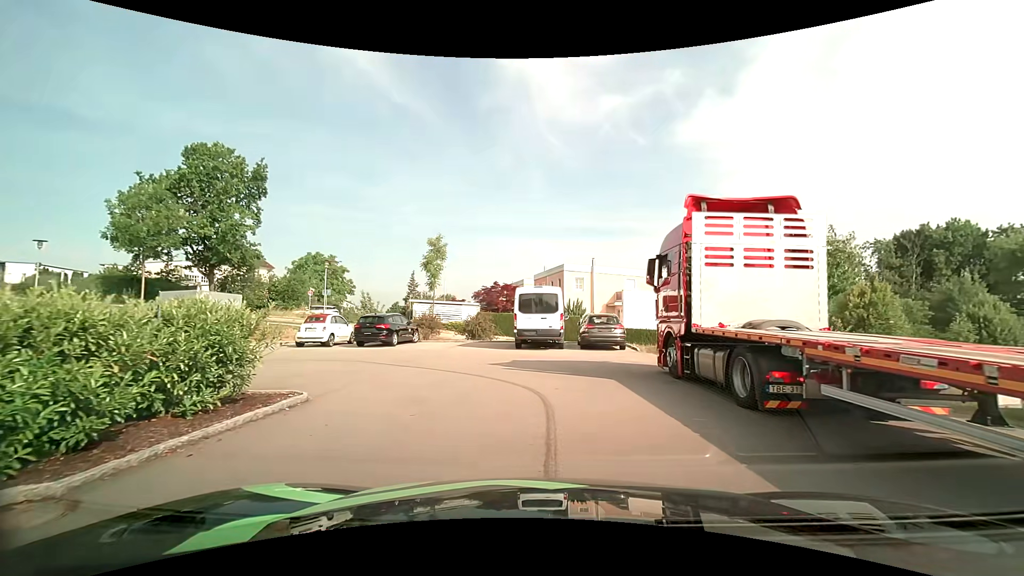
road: residential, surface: asphalt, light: Day
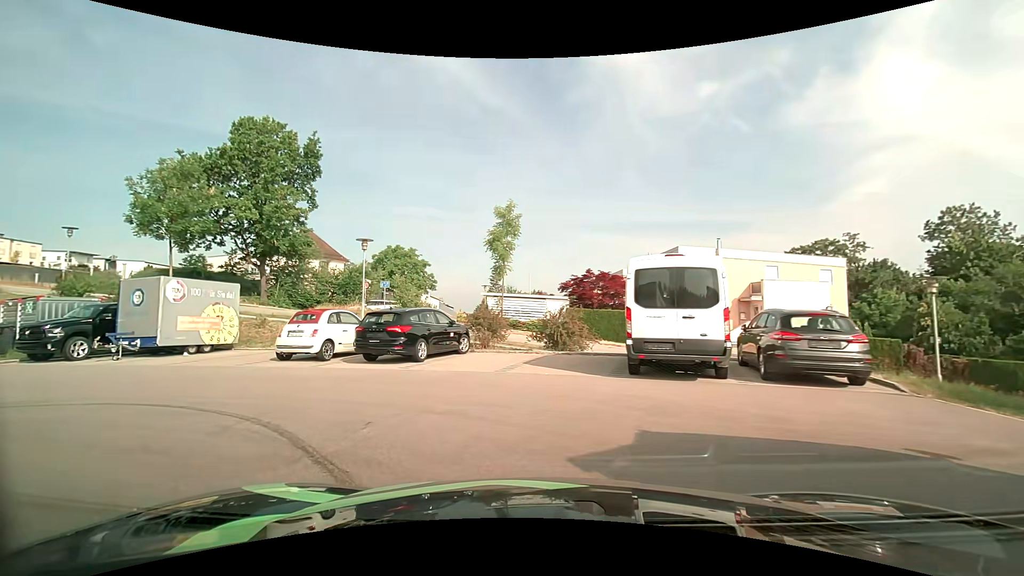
(-0.4, +9.5) m; -10°
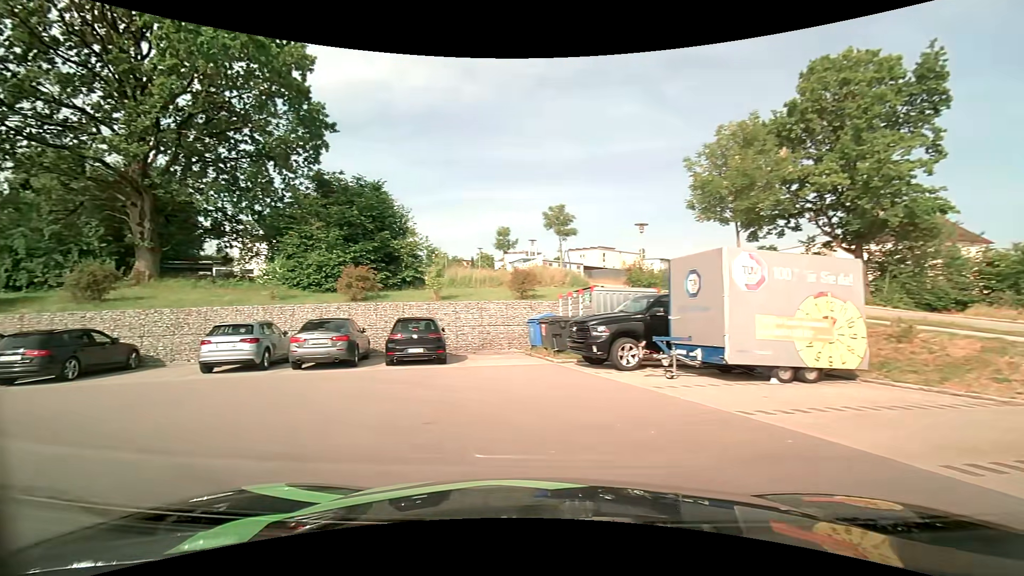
(-4.5, +8.8) m; -60°
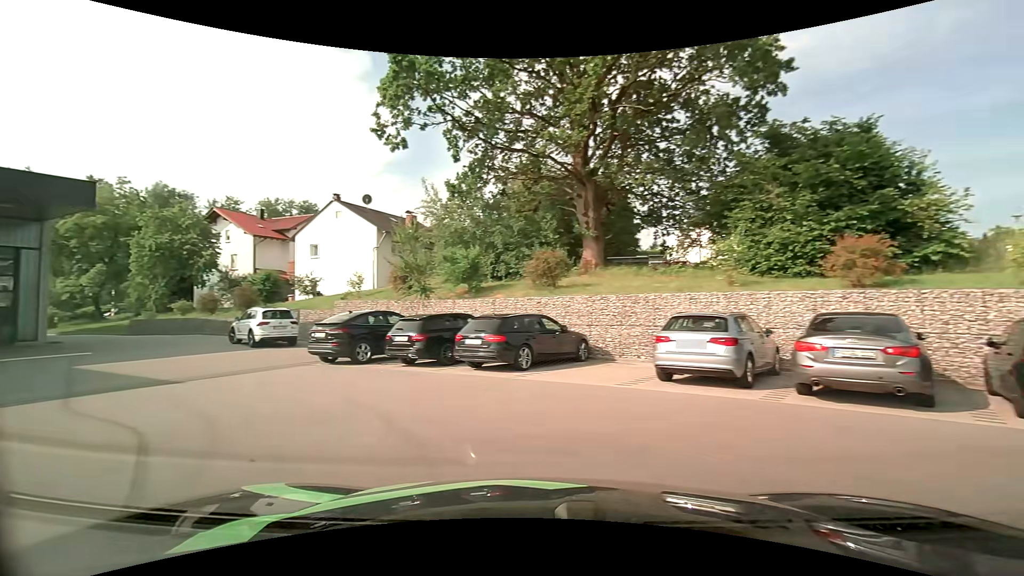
(-2.3, +5.4) m; -46°
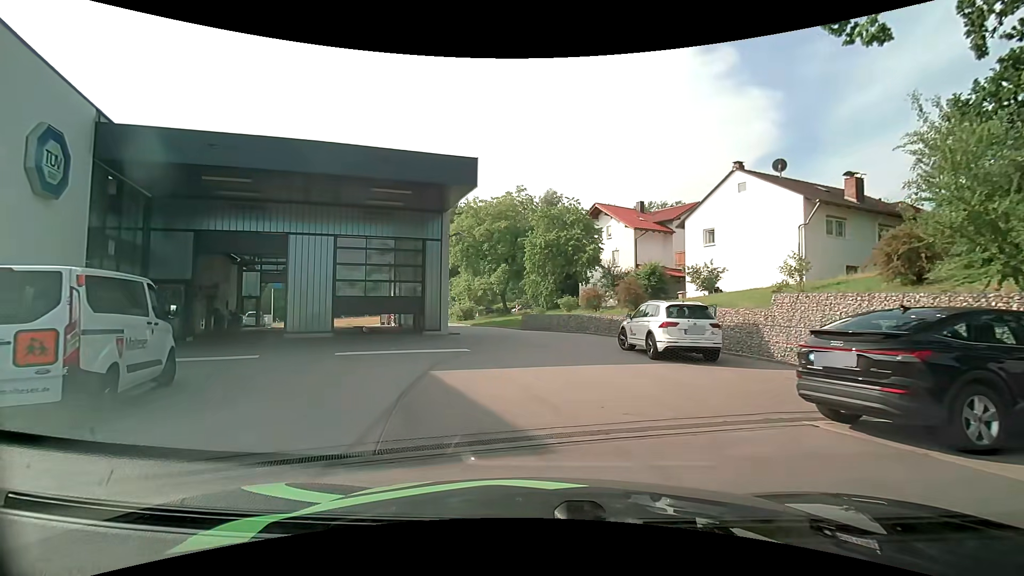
(-4.0, +8.1) m; -40°
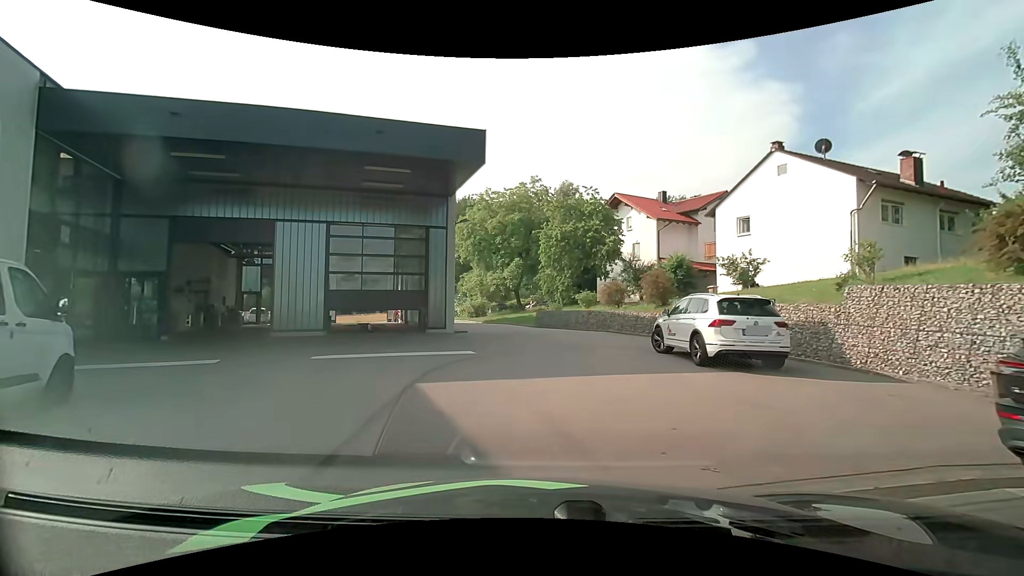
(0.0, +2.6) m; -2°
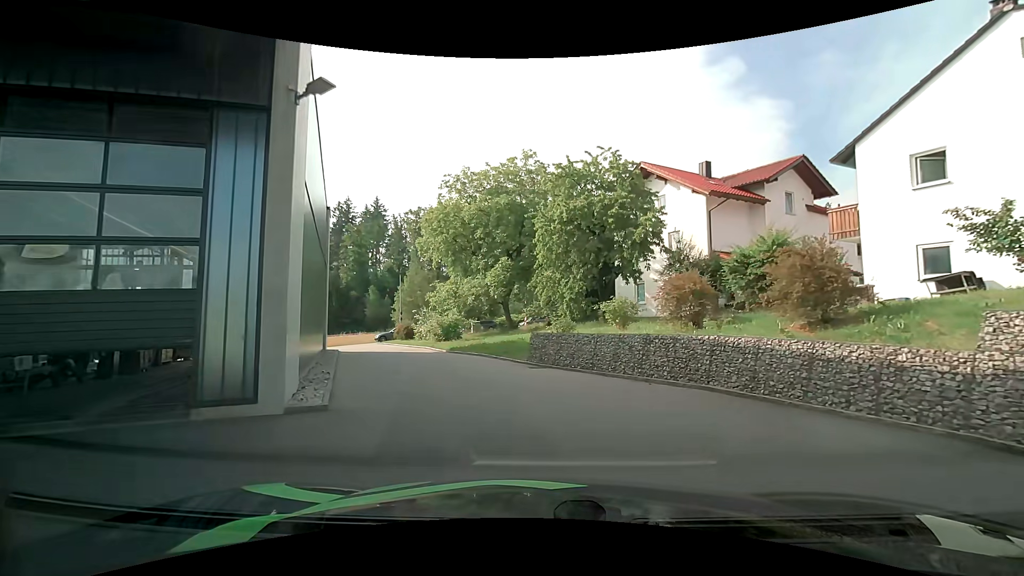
(0.0, +14.4) m; 0°
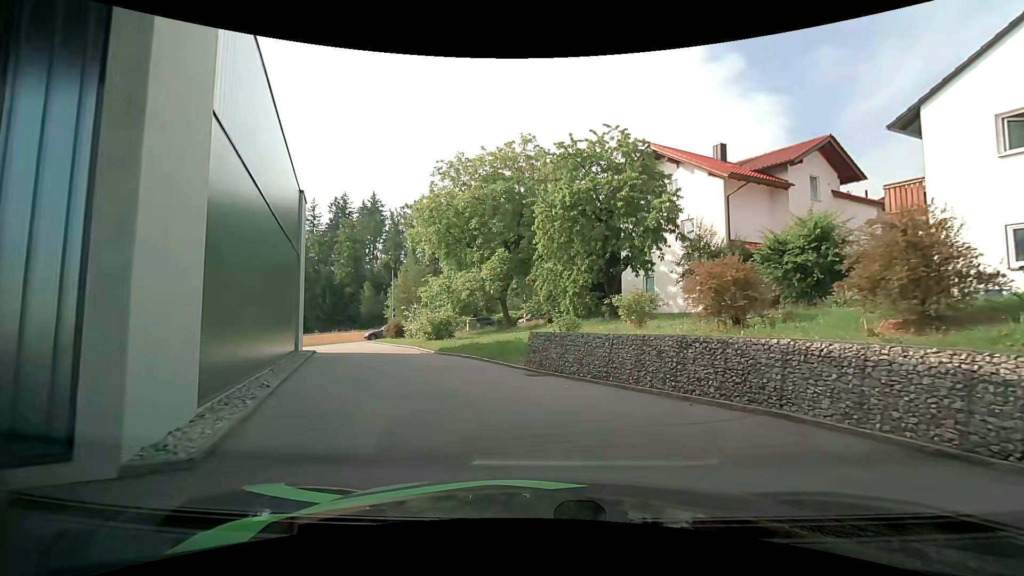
(0.0, +2.9) m; 0°
